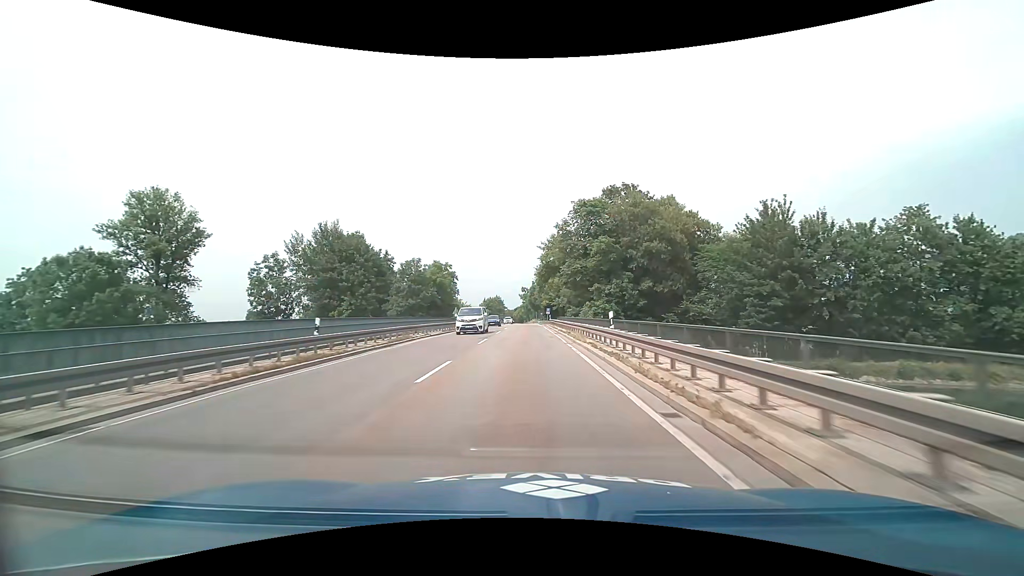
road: primary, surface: asphalt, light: Day
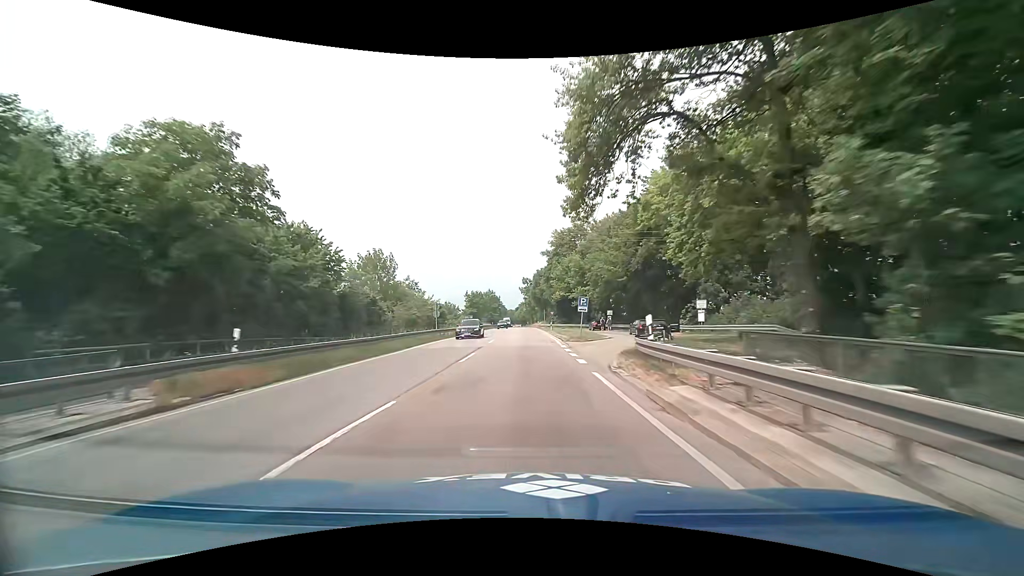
(-0.3, +53.7) m; -1°
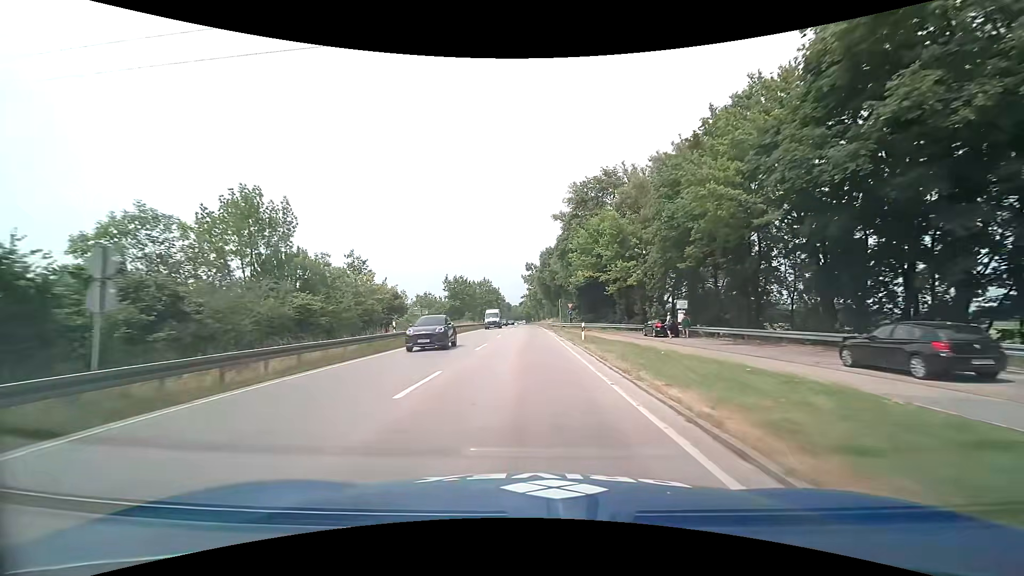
(-0.1, +32.7) m; 0°
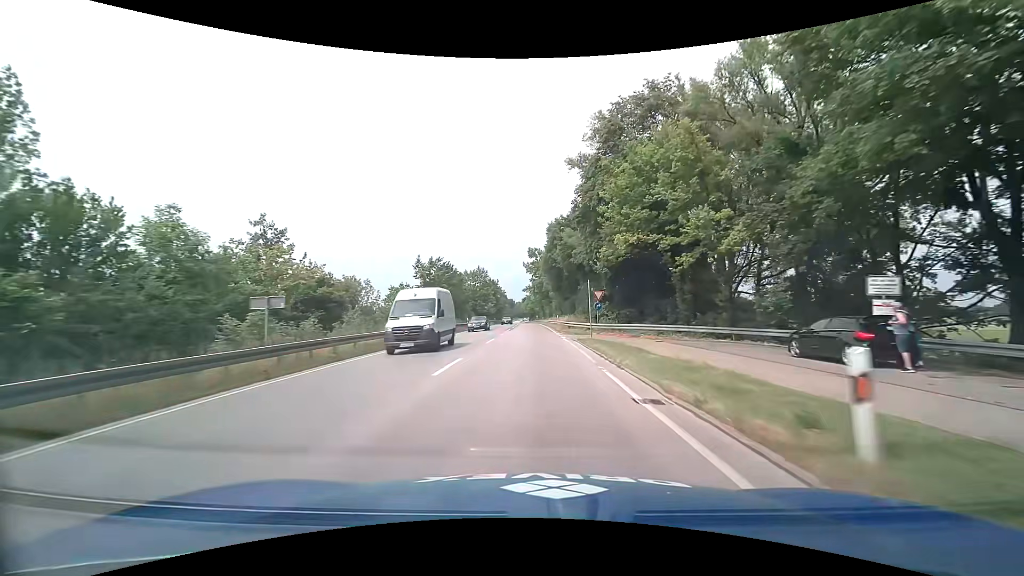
(-0.3, +22.1) m; -1°
(0, +10) (0, +20) (0, +30) (0, +40) (0, +50) (-1, +60) (-1, +70) (-1, +80) (-1, +90) (-1, +100) m
